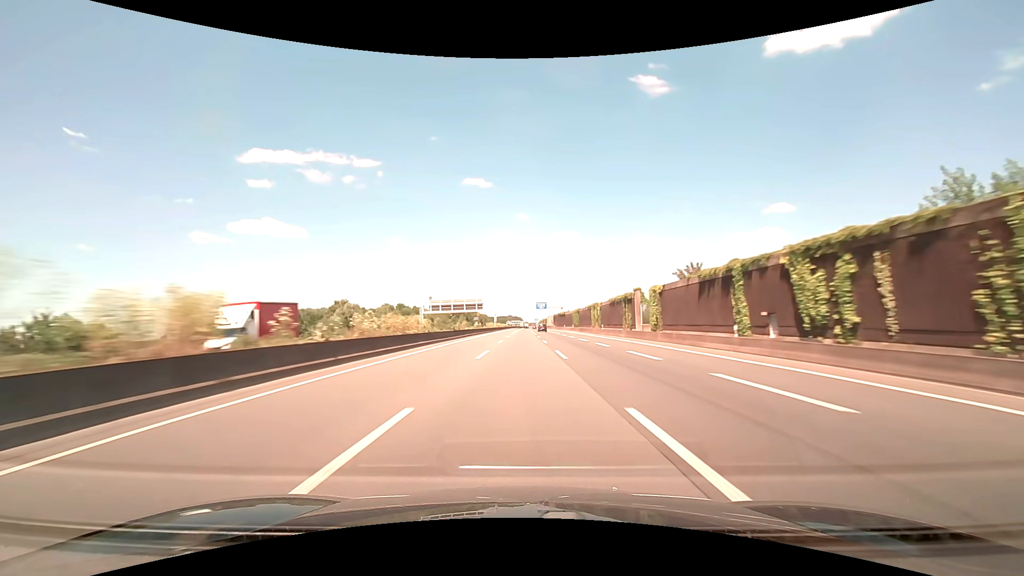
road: motorway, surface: asphalt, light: Day
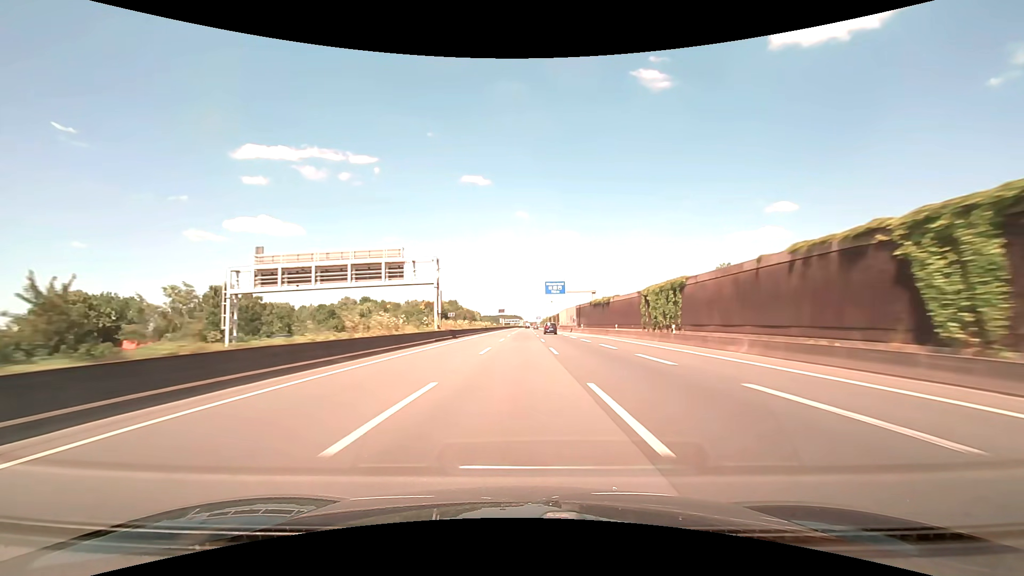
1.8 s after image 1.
(+0.4, +85.7) m; 0°
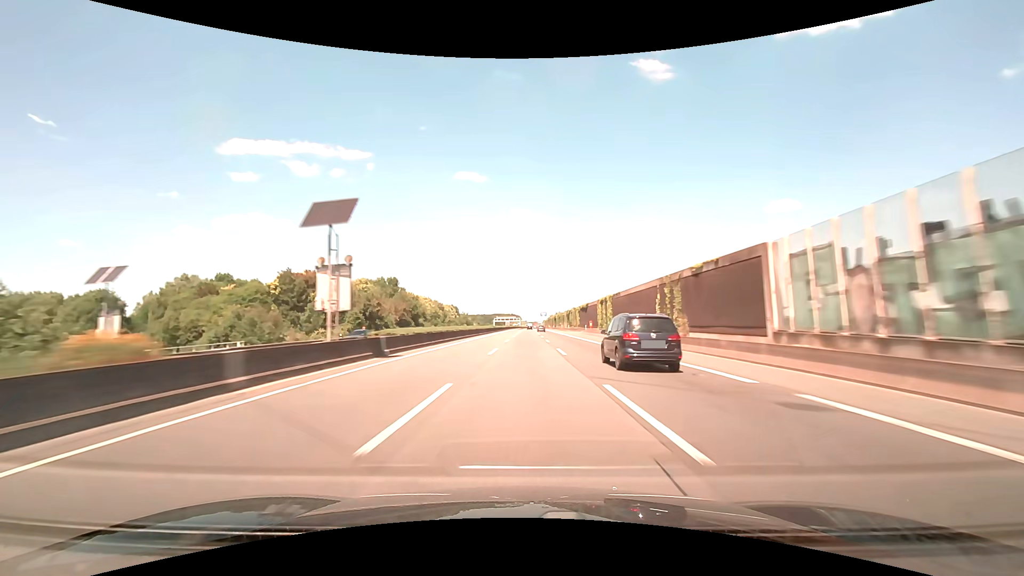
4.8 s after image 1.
(0.0, +142.8) m; 0°
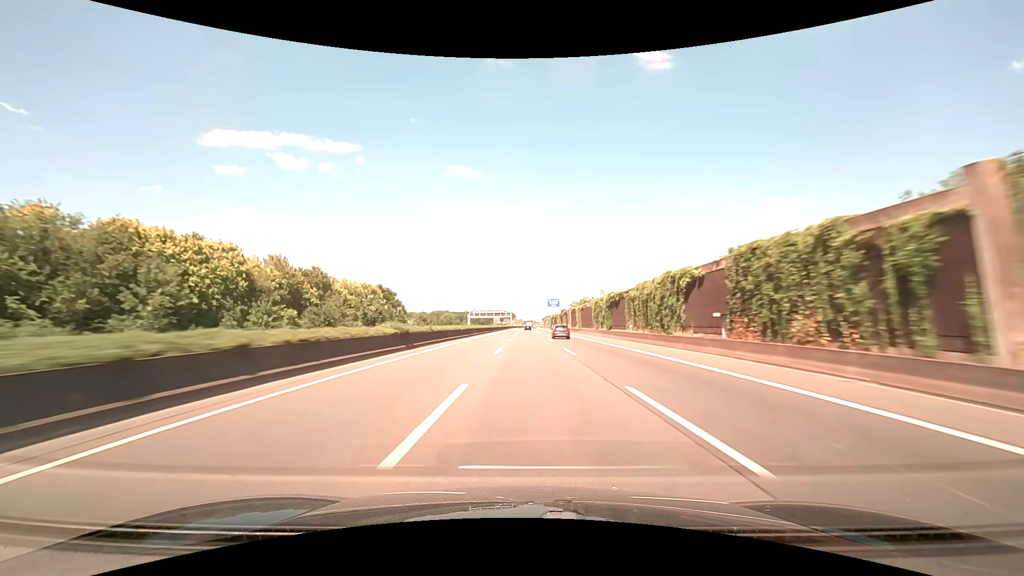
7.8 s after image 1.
(+0.7, +142.8) m; 0°
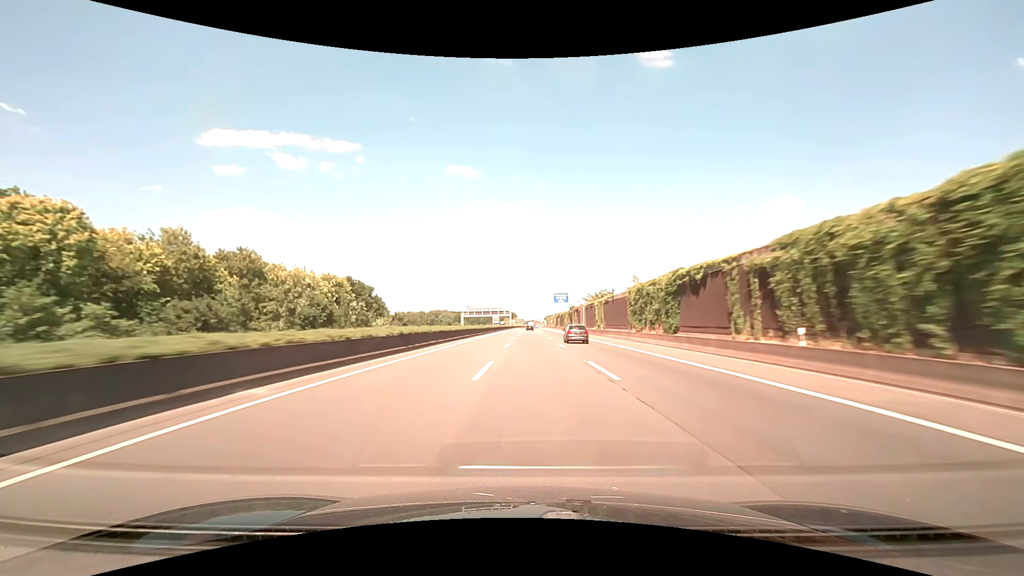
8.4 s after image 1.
(0.0, +28.6) m; 0°
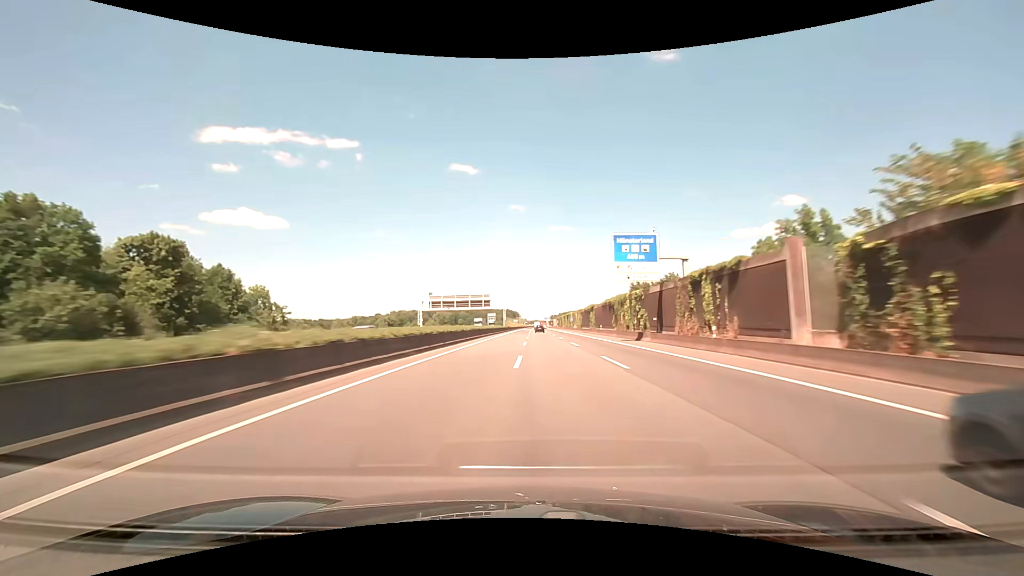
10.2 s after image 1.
(-0.3, +85.7) m; 0°
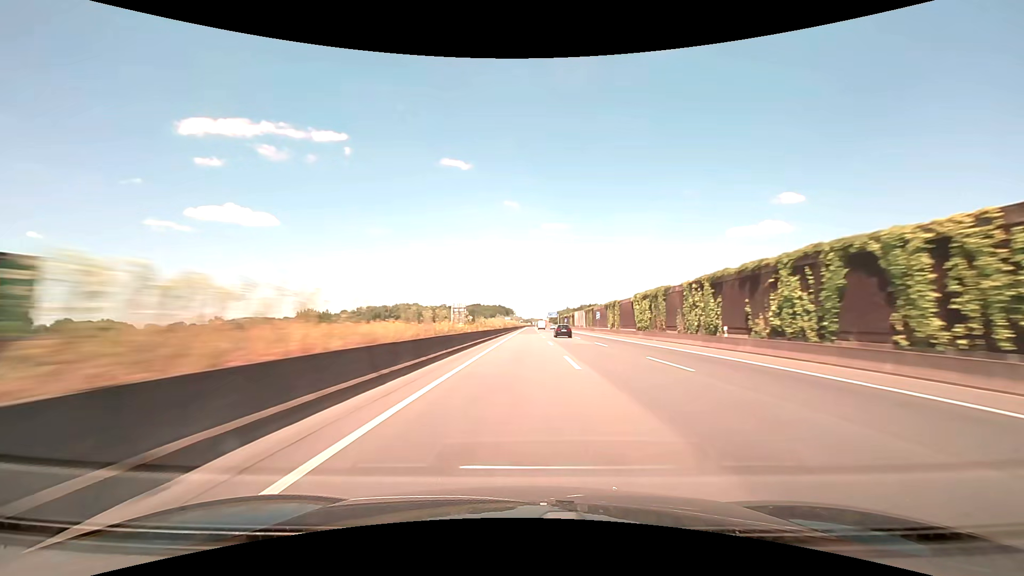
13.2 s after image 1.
(+0.4, +142.9) m; 0°
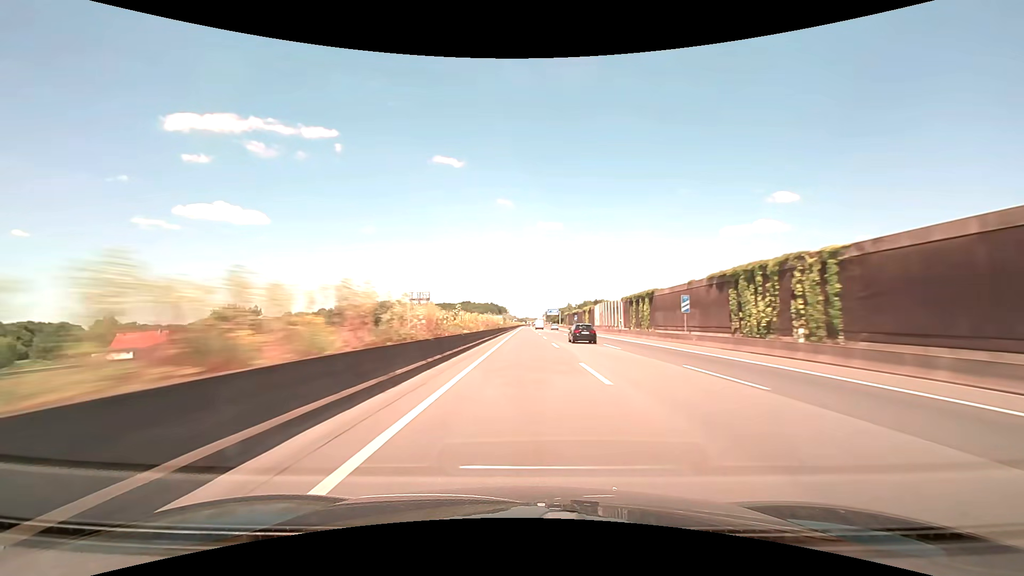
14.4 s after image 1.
(+0.3, +57.2) m; +1°
(0, +10) (0, +20) (0, +30) (0, +40) (0, +50) (0, +60) (0, +70) (0, +80) (0, +90) (0, +100) m
